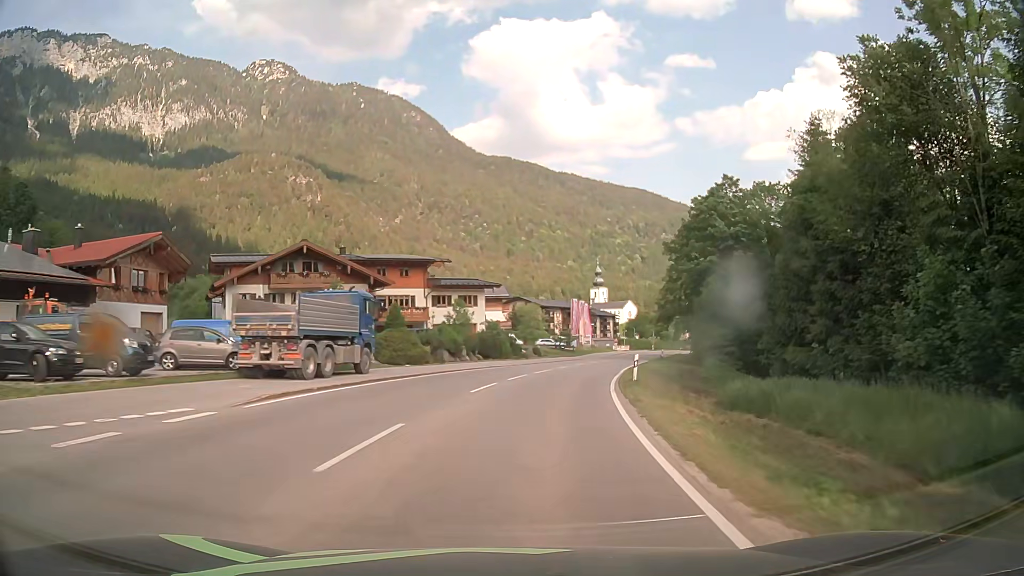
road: primary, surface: asphalt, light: Day
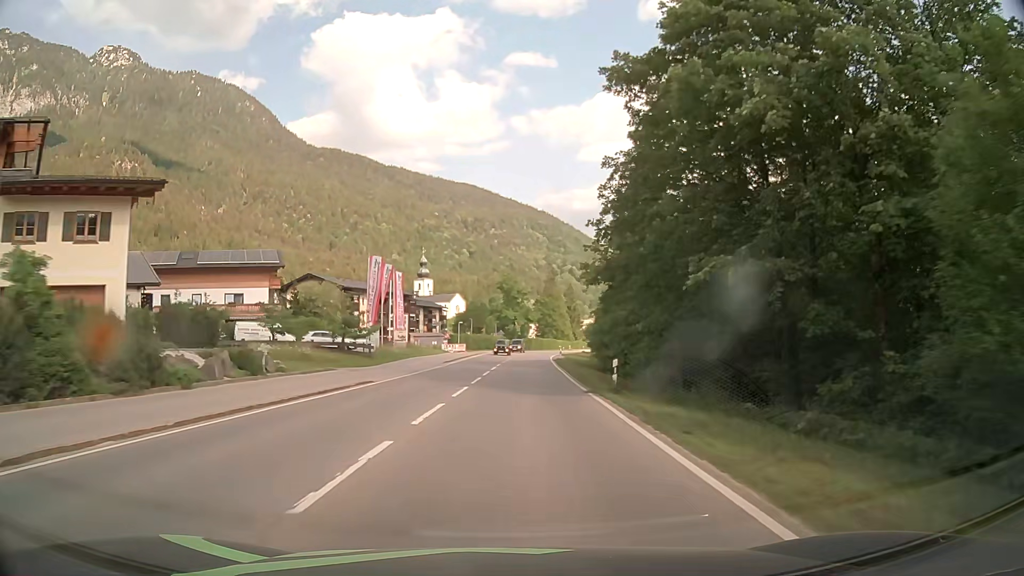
(+6.0, +42.4) m; +15°
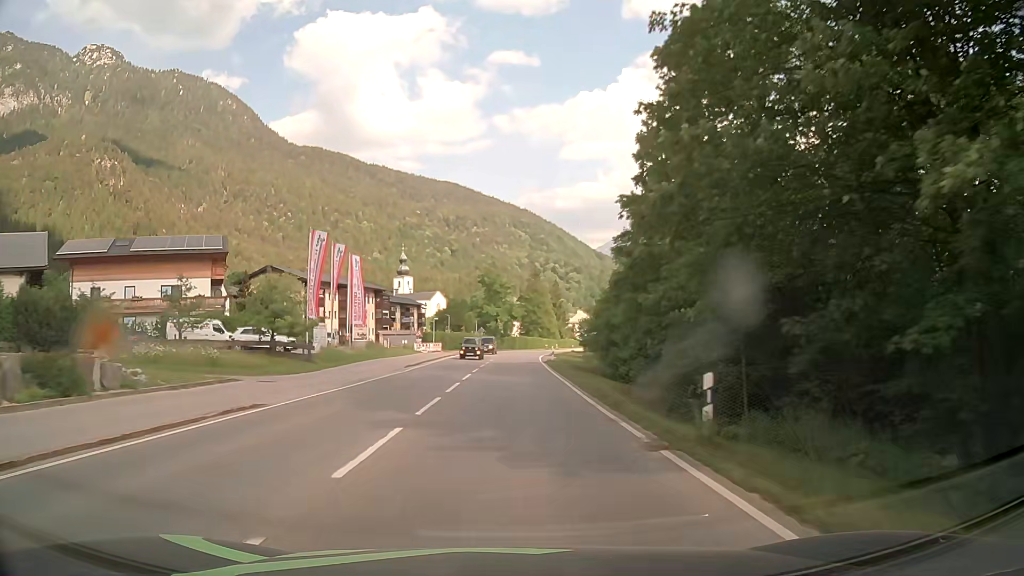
(+0.2, +10.8) m; +1°
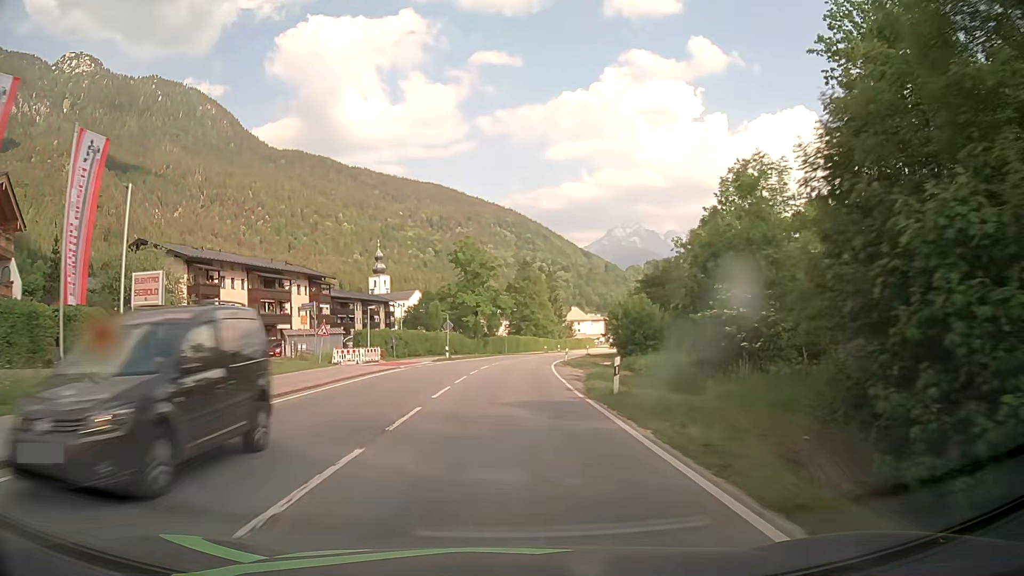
(+0.6, +32.5) m; +2°
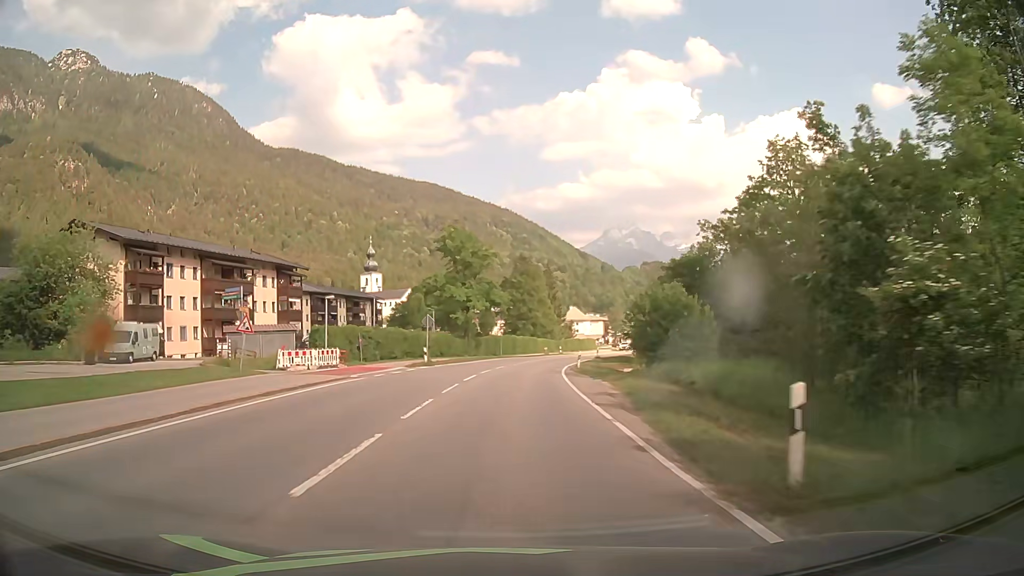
(0.0, +10.8) m; 0°
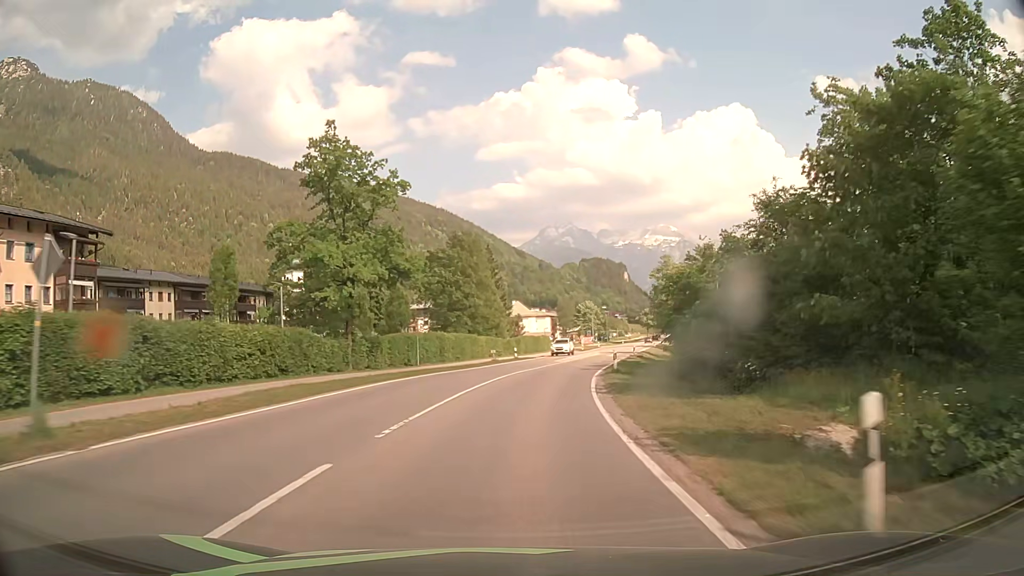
(+1.1, +32.3) m; +5°
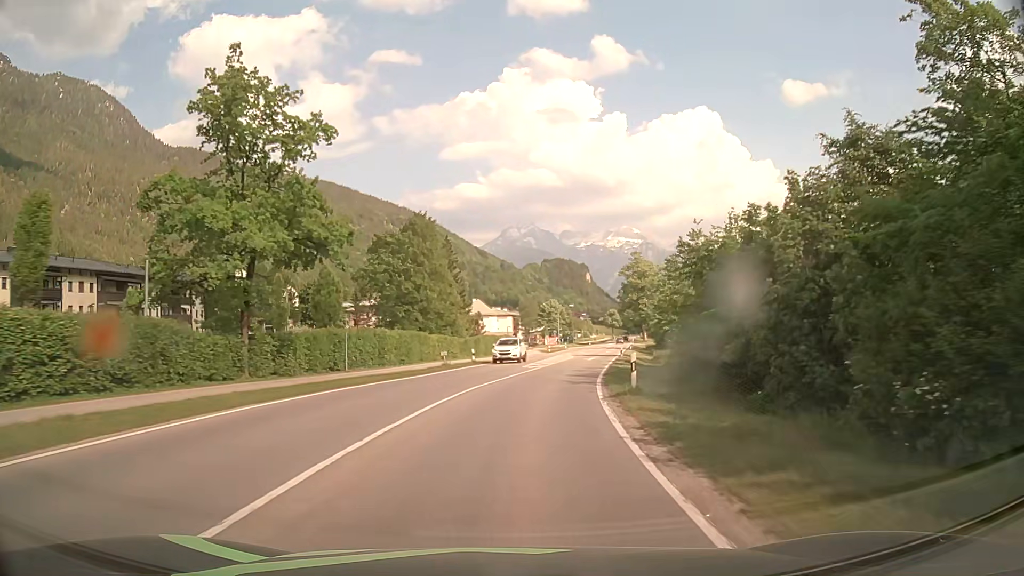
(+0.3, +10.8) m; +3°
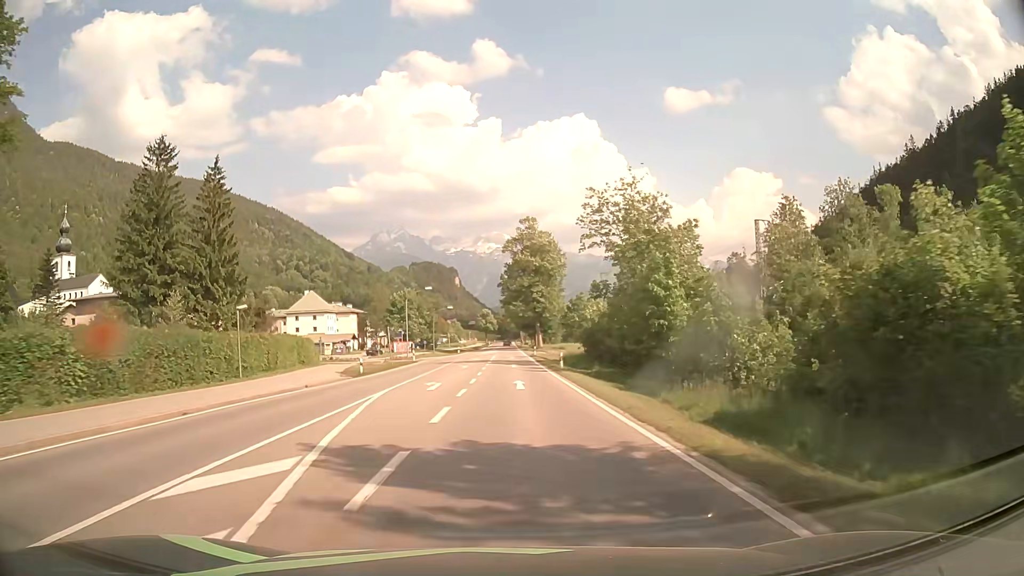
(+6.7, +53.5) m; +12°
(0, +10) (0, +20) (0, +30) (0, +40) (0, +50) (+1, +60) (+1, +70) (0, +80) (0, +90) (0, +100) m
